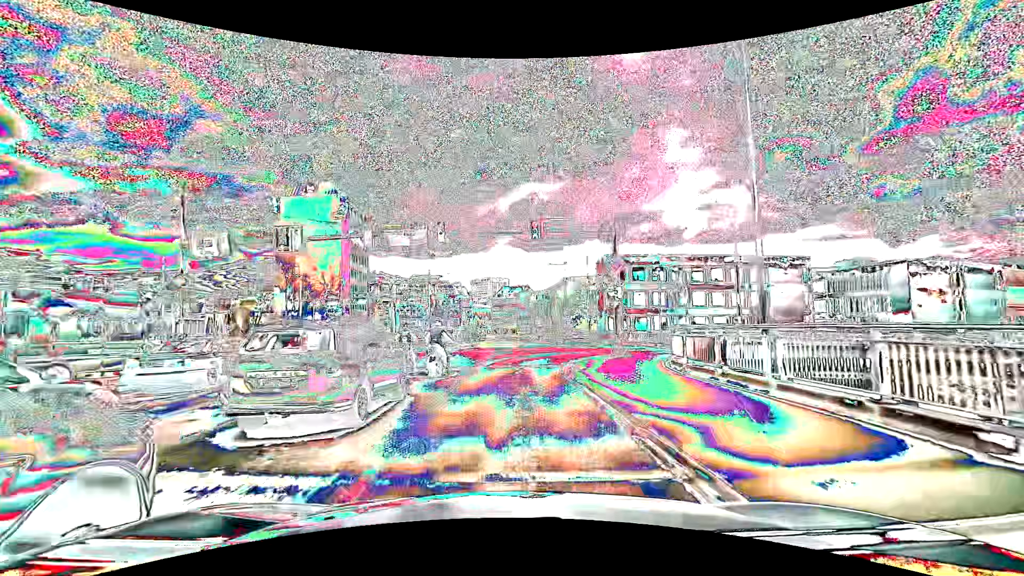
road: primary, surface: asphalt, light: Day
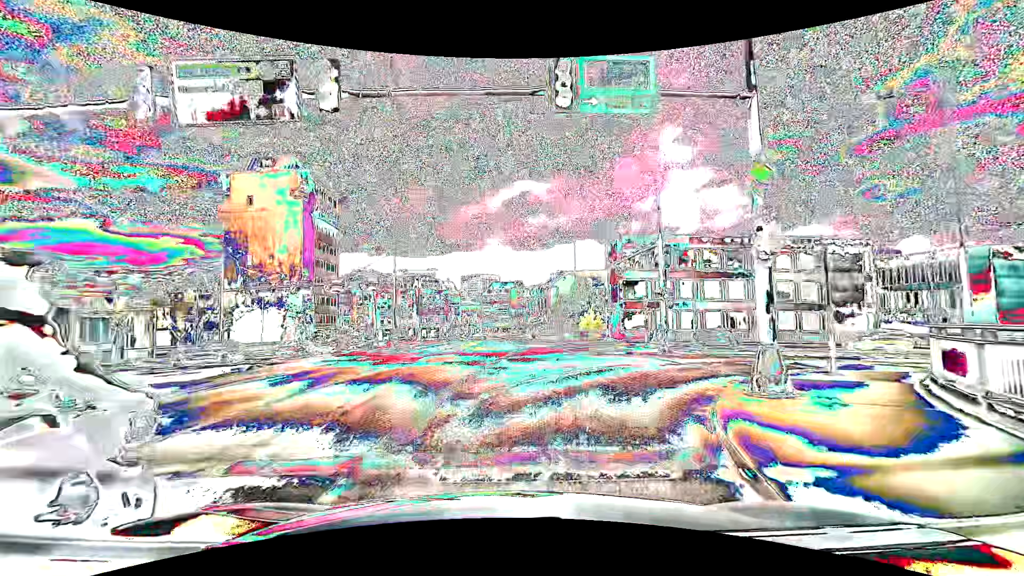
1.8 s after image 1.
(0.0, +13.0) m; 0°
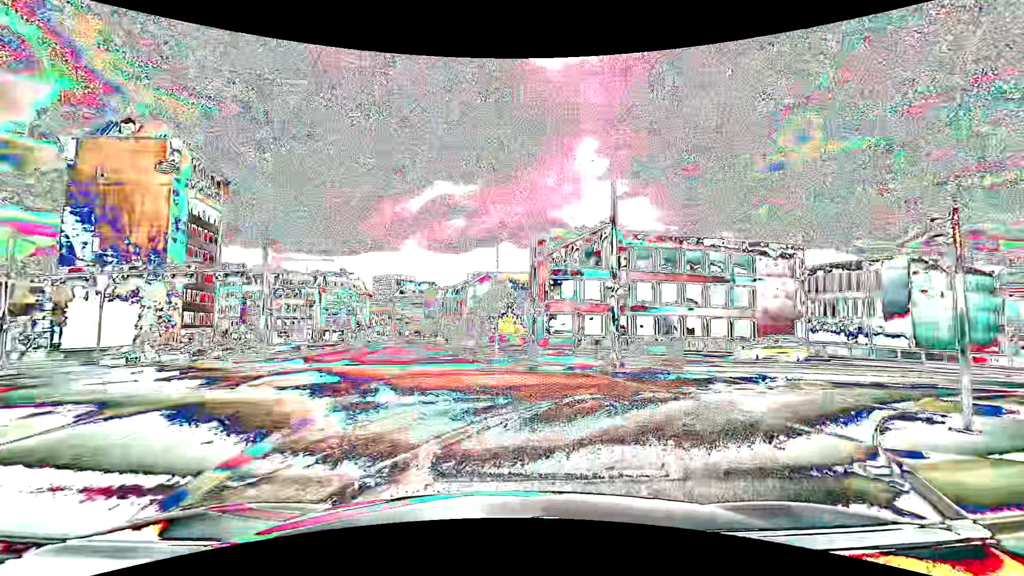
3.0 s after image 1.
(+0.4, +7.2) m; +9°
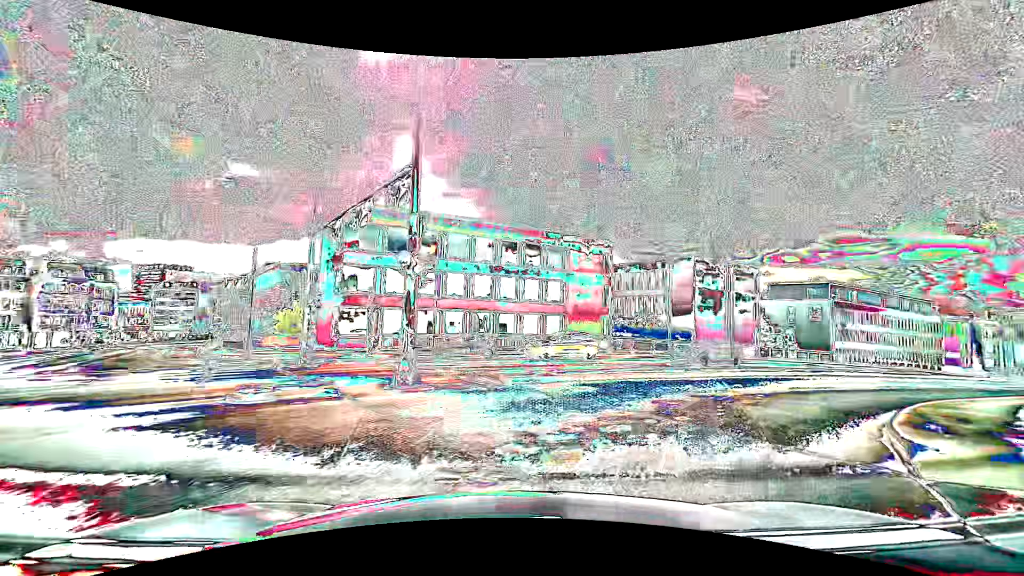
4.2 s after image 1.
(+1.1, +6.6) m; +21°
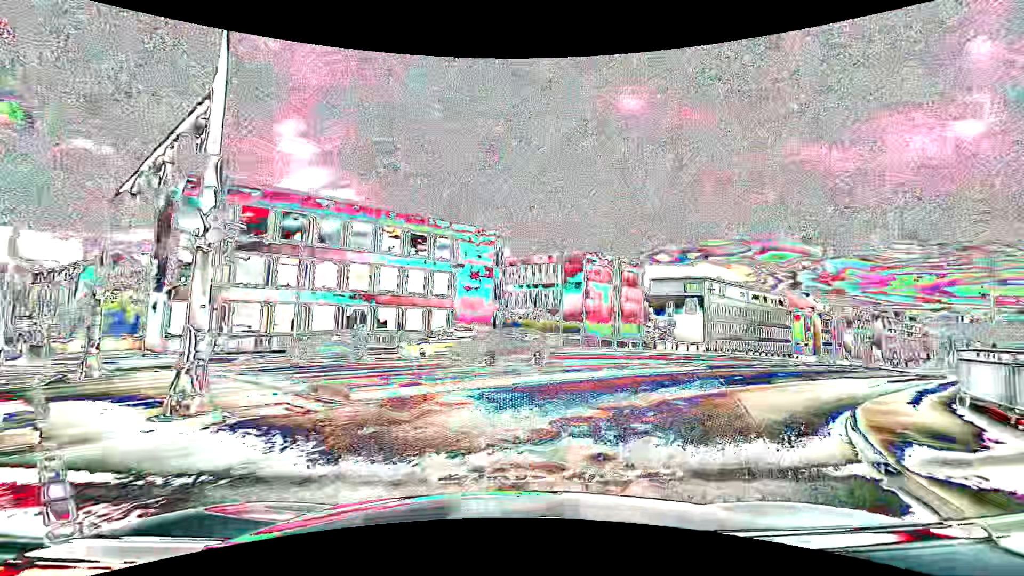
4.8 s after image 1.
(+0.3, +3.4) m; +11°
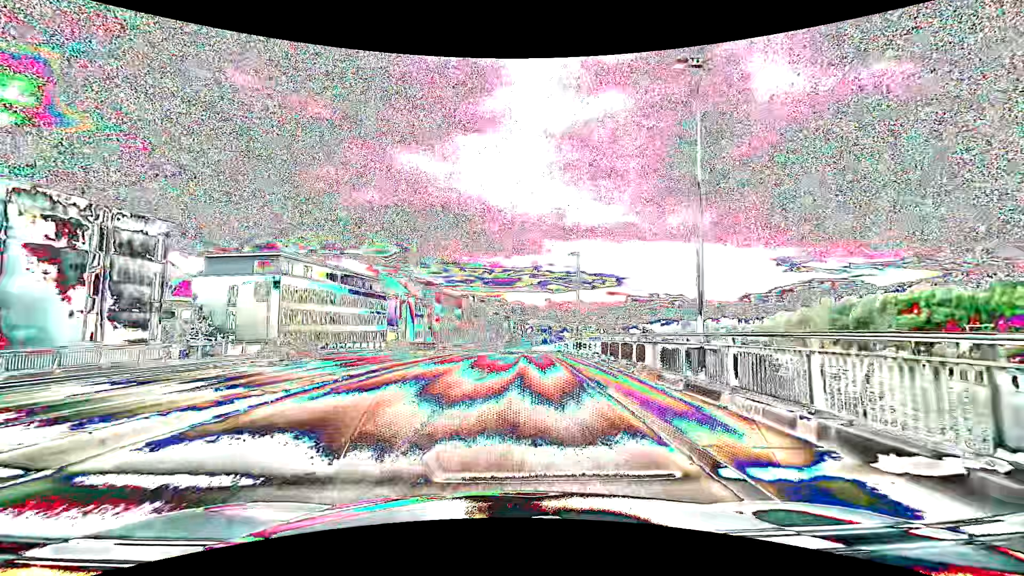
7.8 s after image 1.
(+9.7, +16.8) m; +45°
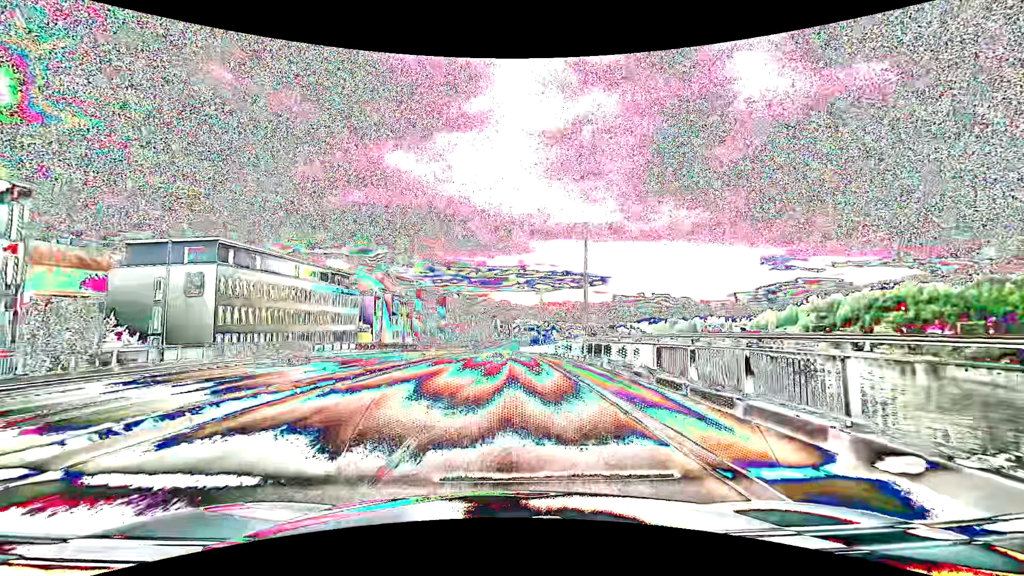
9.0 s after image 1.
(+0.2, +10.4) m; +1°
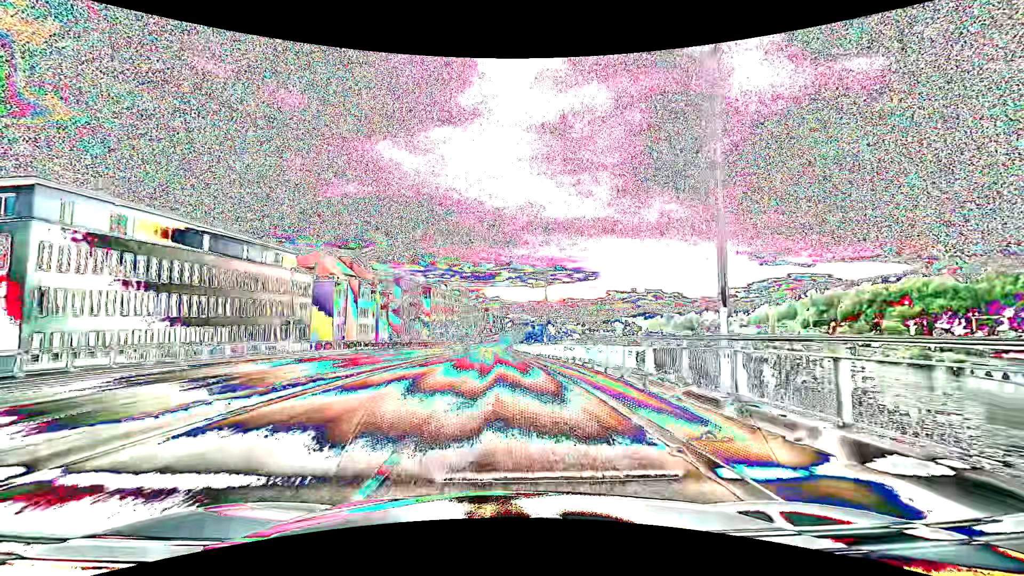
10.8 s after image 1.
(+0.2, +19.3) m; +1°
(0, +10) (0, +20) (0, +30) (-1, +40) (-1, +50) (-1, +60) (-2, +70) (-2, +80) (-2, +90) (-2, +100) m
